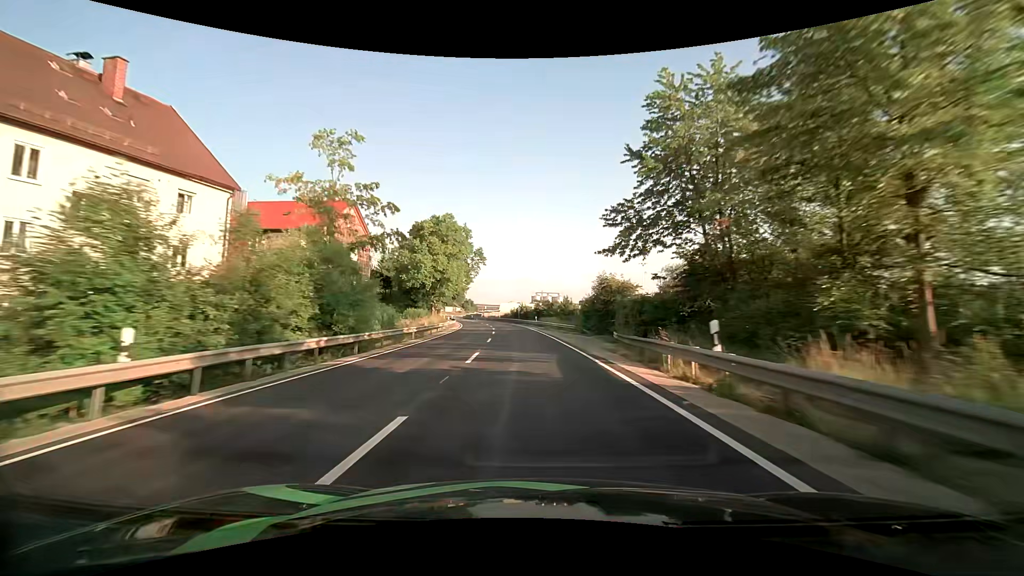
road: primary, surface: asphalt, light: Day
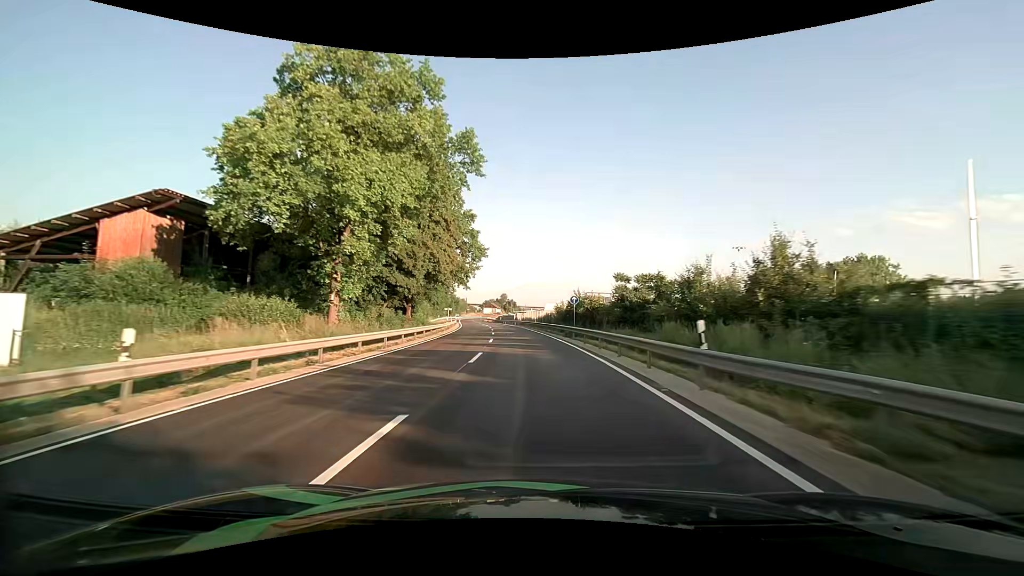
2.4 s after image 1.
(-2.2, +48.6) m; -5°
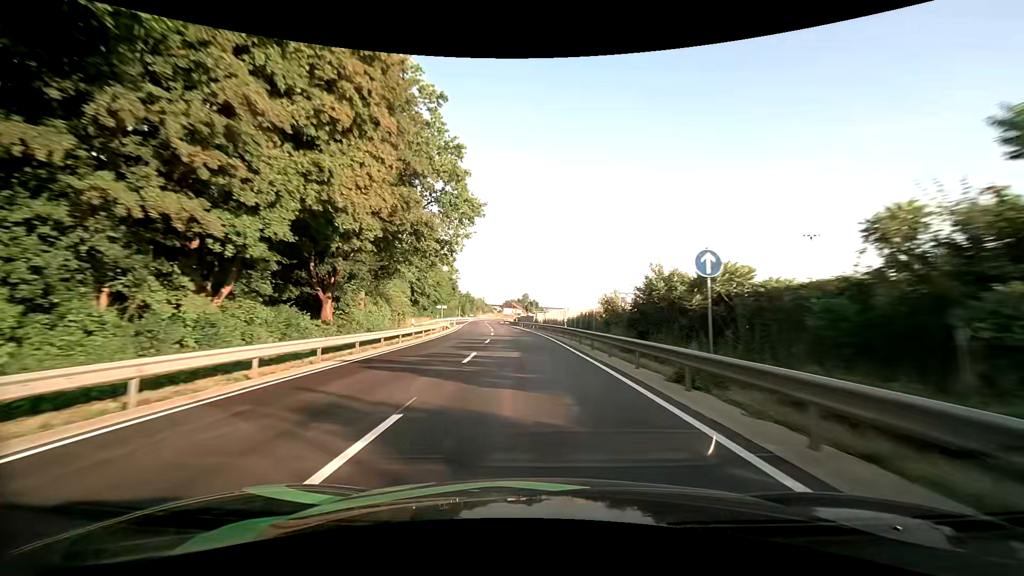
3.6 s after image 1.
(-0.5, +24.2) m; -3°
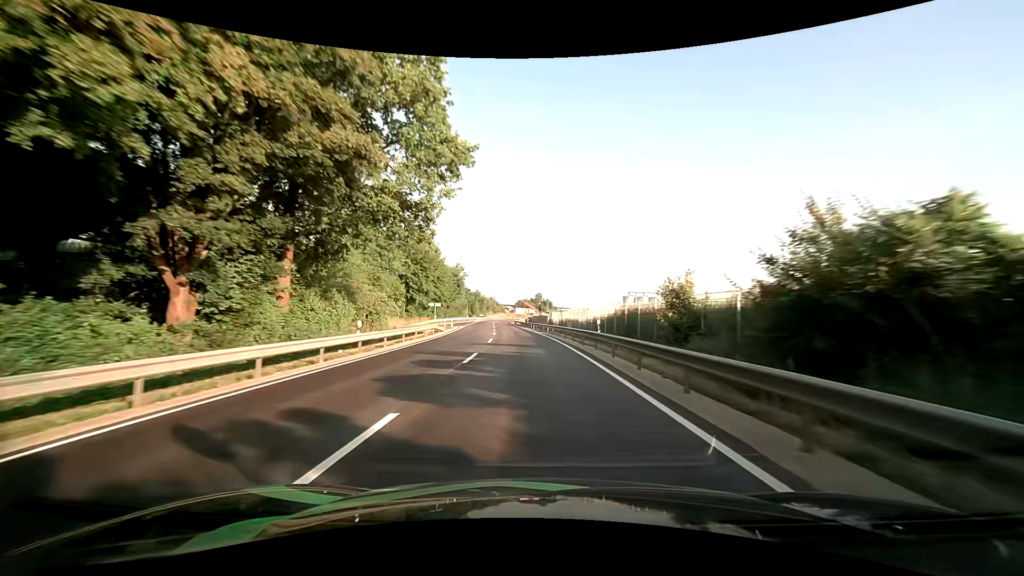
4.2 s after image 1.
(-0.1, +12.1) m; -1°
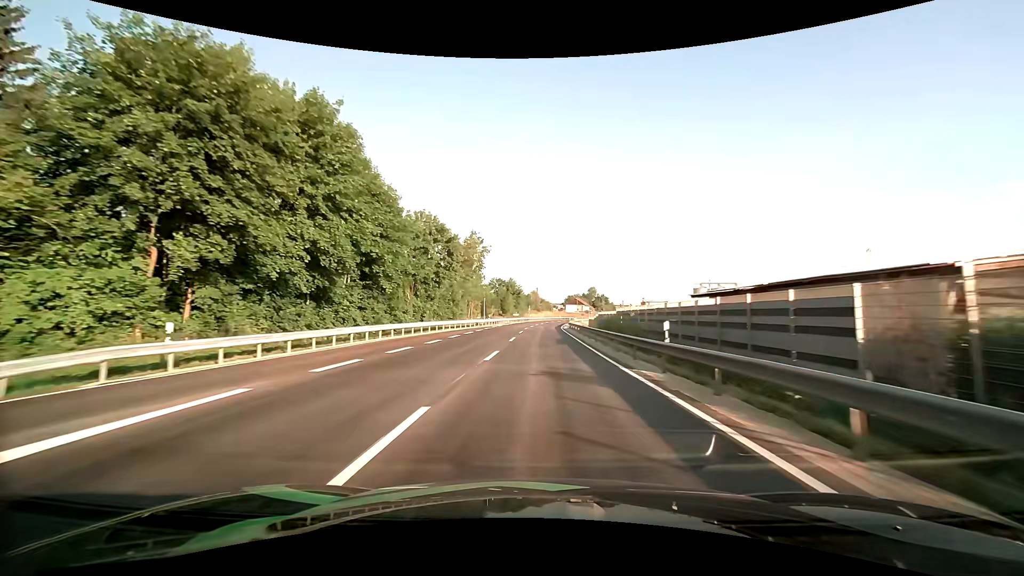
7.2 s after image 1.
(-3.6, +60.0) m; -6°
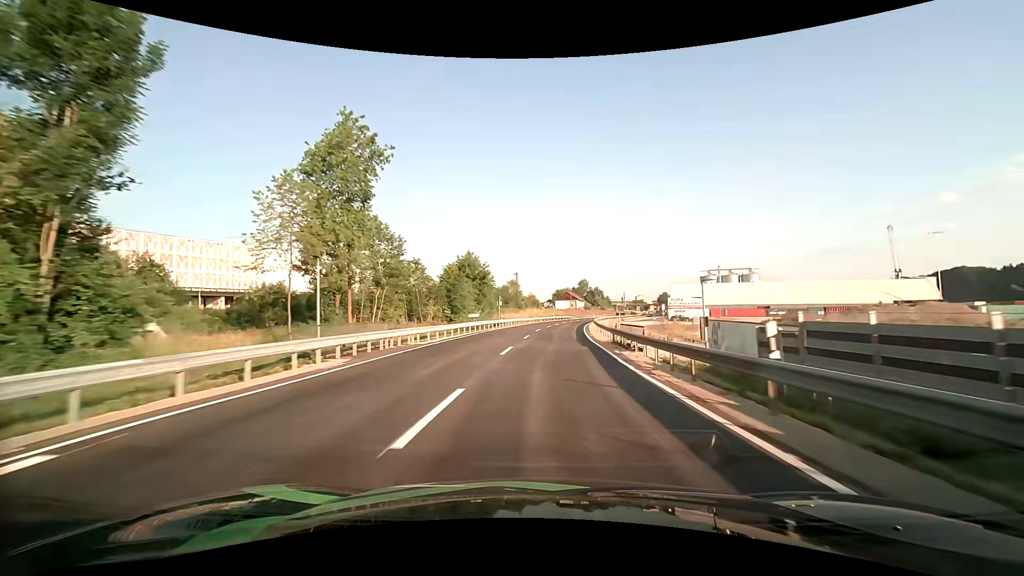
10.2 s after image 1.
(+0.3, +58.2) m; +2°
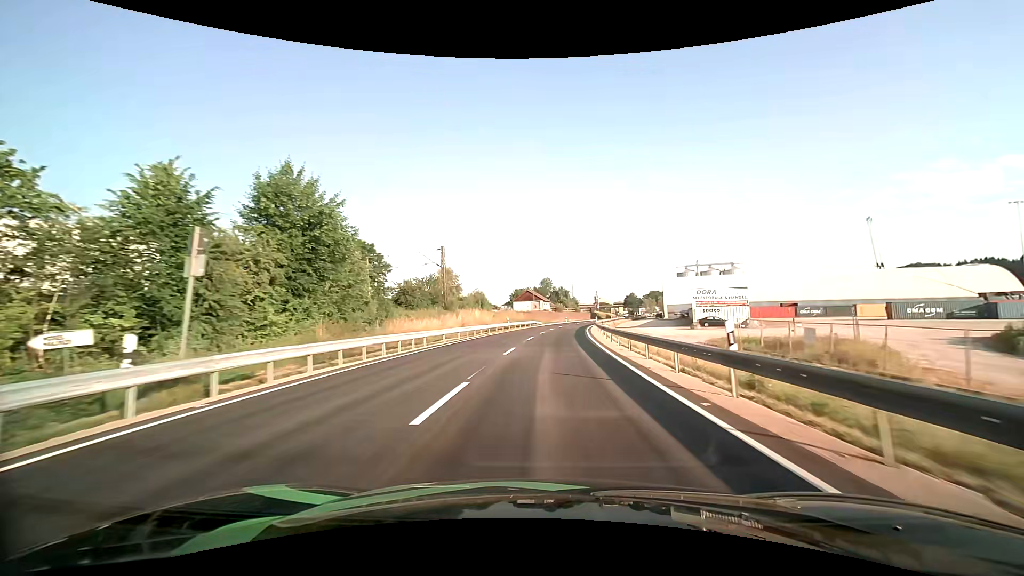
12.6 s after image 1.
(+1.8, +46.9) m; +4°
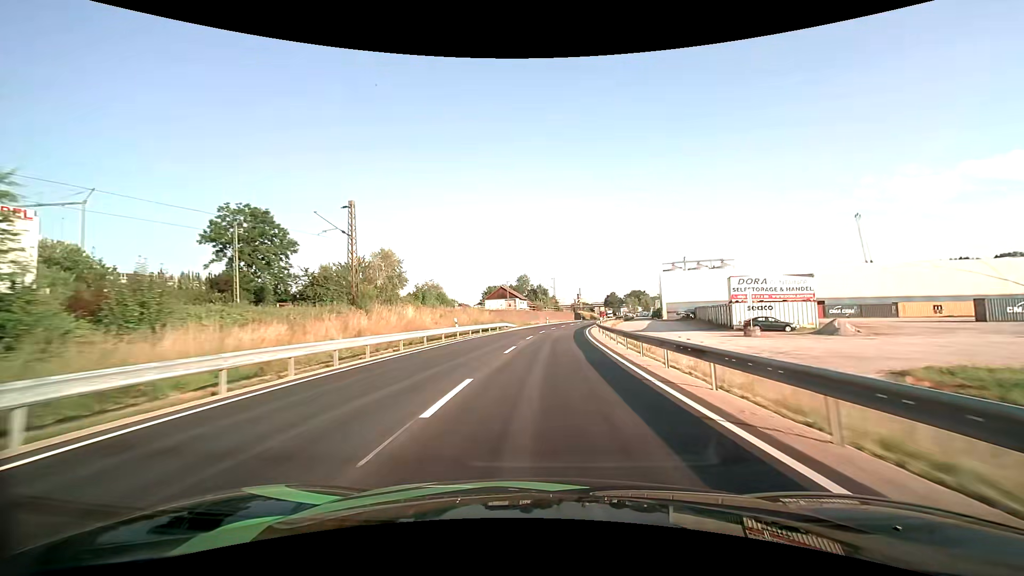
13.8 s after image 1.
(+0.6, +23.7) m; +3°
(0, +10) (0, +20) (+1, +30) (+2, +40) (+2, +50) (+3, +60) (+5, +70) (+6, +80) (+8, +90) (+10, +99) m
